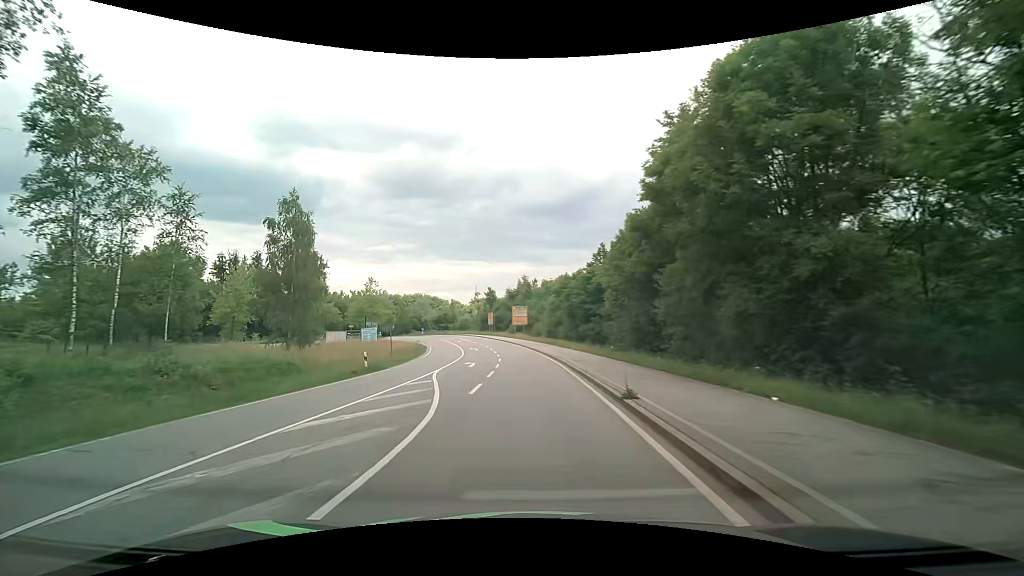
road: secondary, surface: asphalt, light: Day
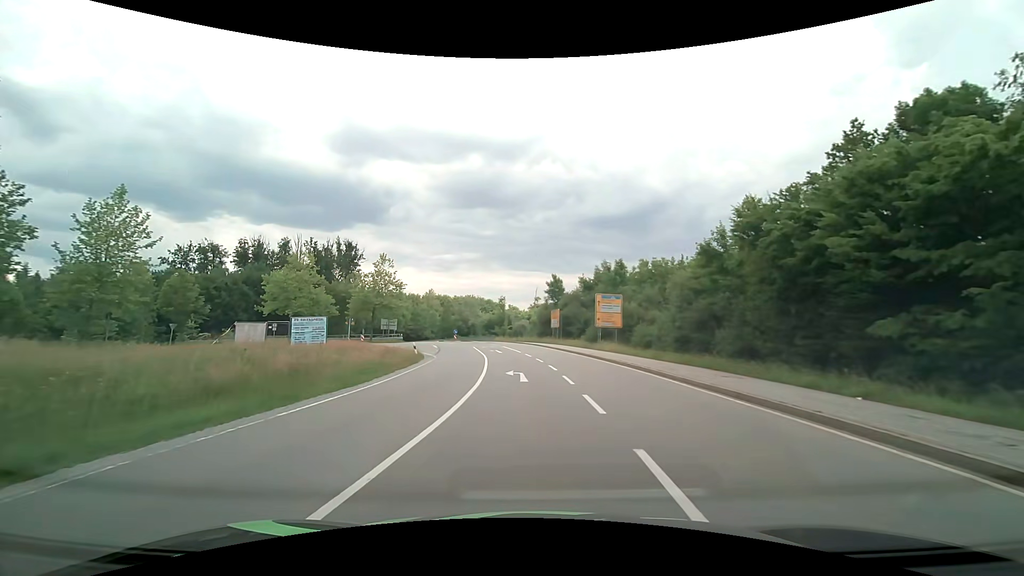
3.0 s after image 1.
(-3.1, +33.9) m; -7°
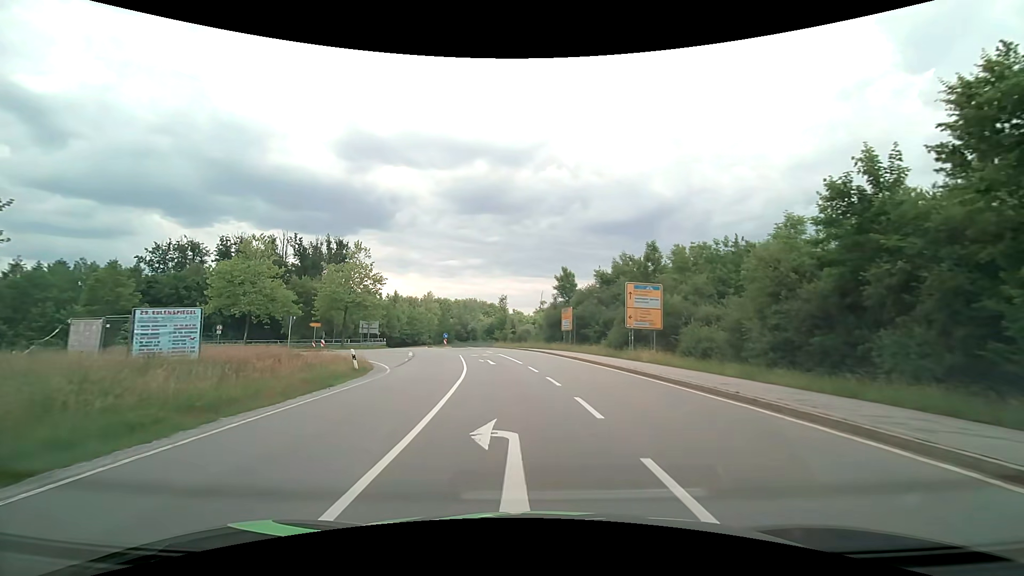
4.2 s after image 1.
(0.0, +12.4) m; 0°
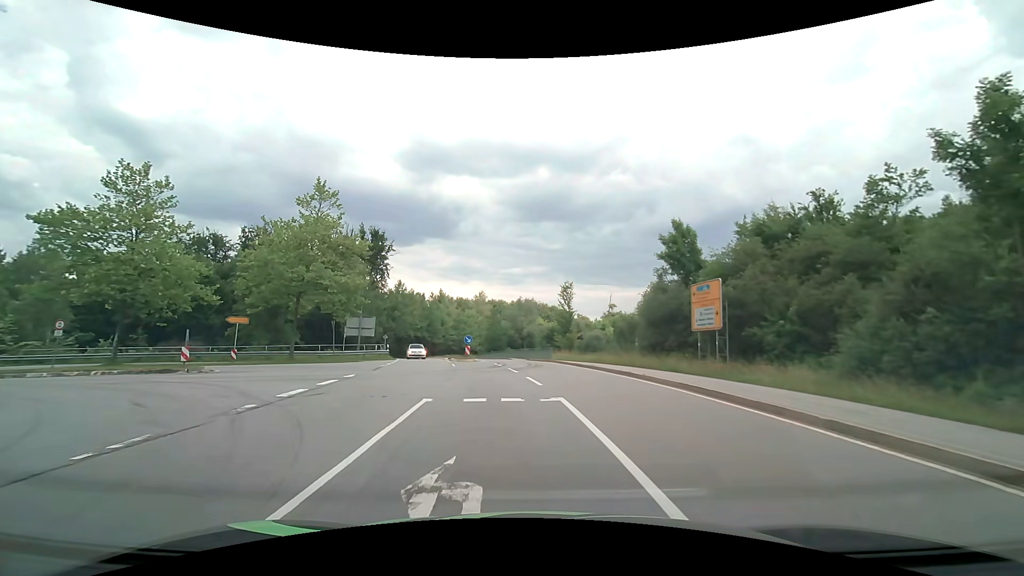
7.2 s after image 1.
(-1.3, +25.4) m; -7°
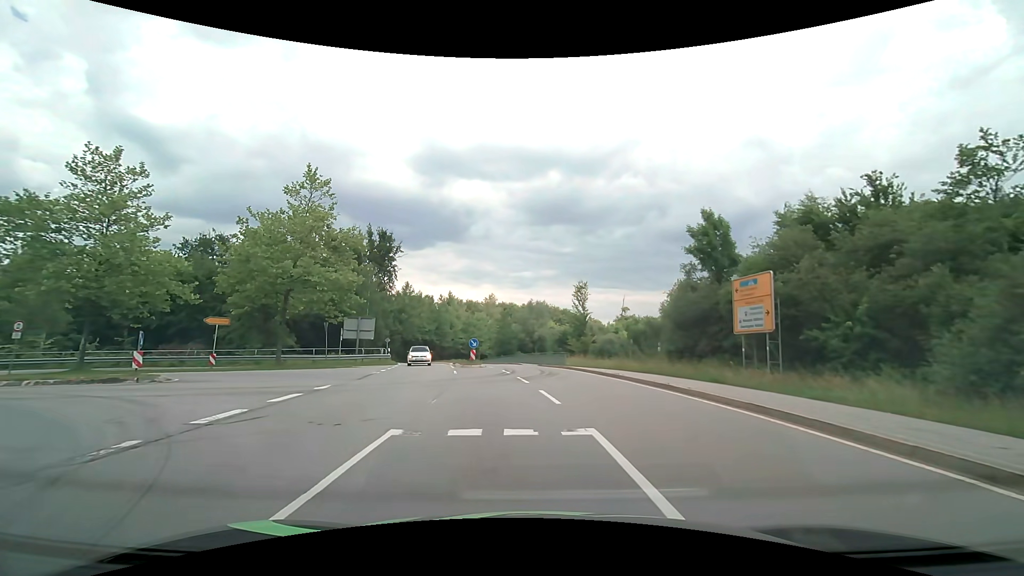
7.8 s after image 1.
(0.0, +3.4) m; -1°
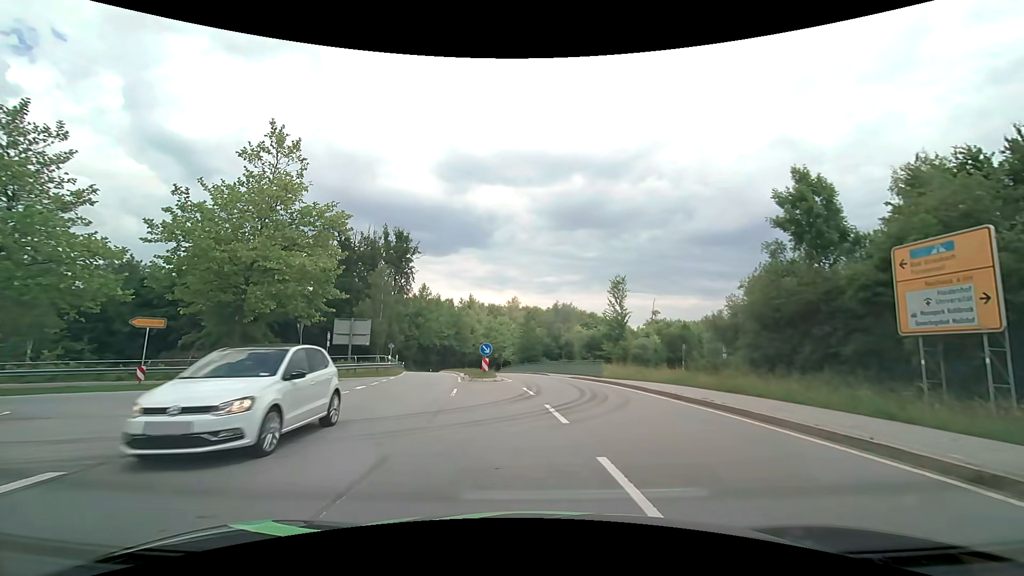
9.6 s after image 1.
(-0.1, +7.4) m; -3°
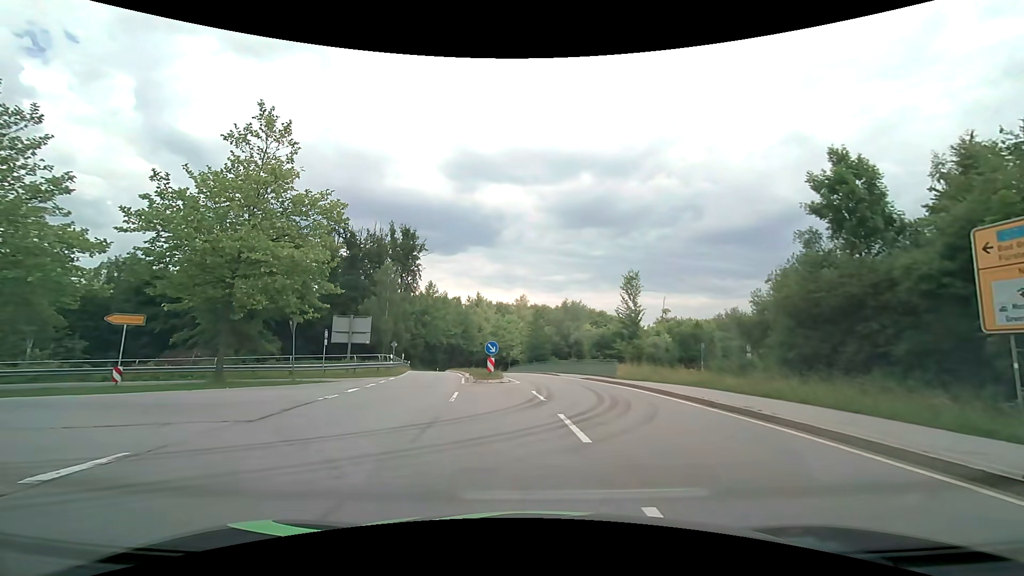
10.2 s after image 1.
(0.0, +1.9) m; 0°
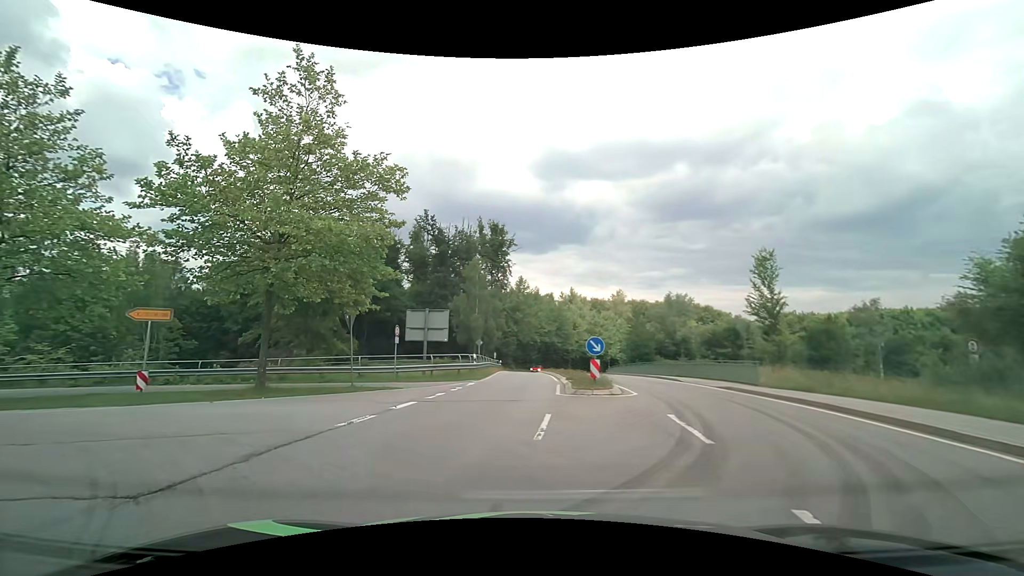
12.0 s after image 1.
(-0.4, +5.9) m; -11°
(-4, +9) (-13, +12) (-23, +10) (-33, +8) (-42, +4) (-52, 0) (-61, -3) (-71, -5) (-81, -4) (-90, -1) m
